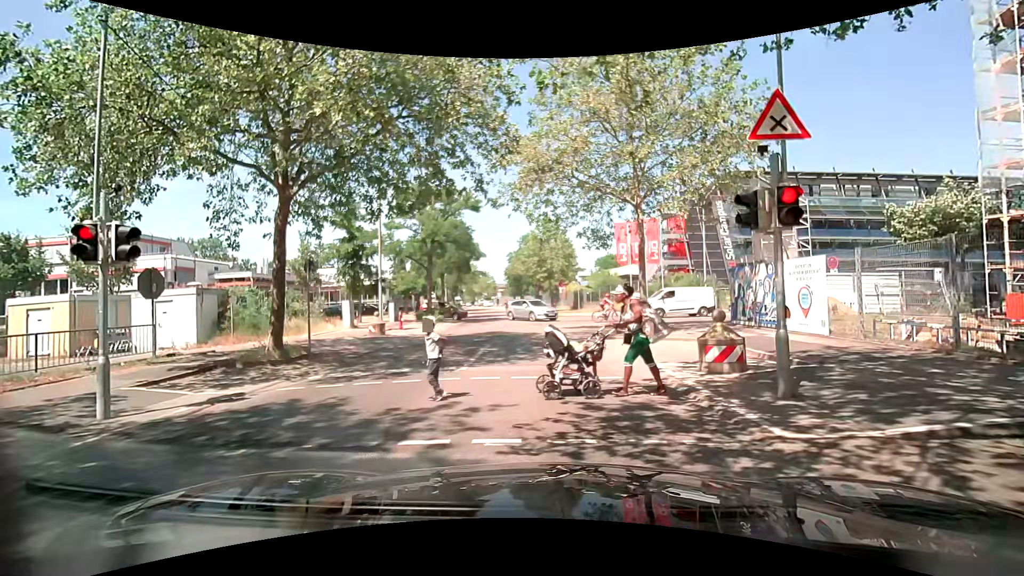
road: tertiary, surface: asphalt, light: Day
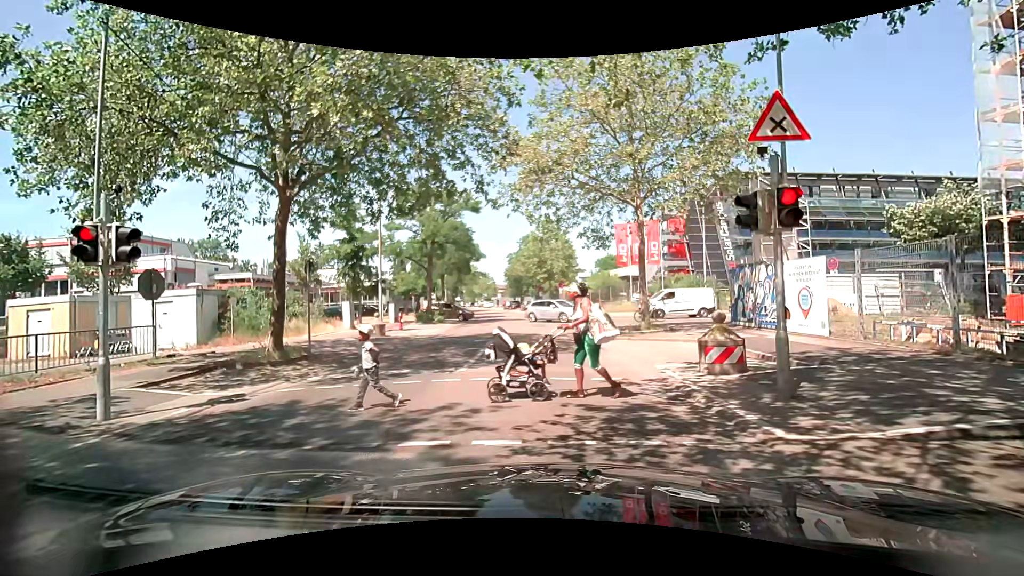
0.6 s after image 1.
(0.0, 0.0) m; 0°
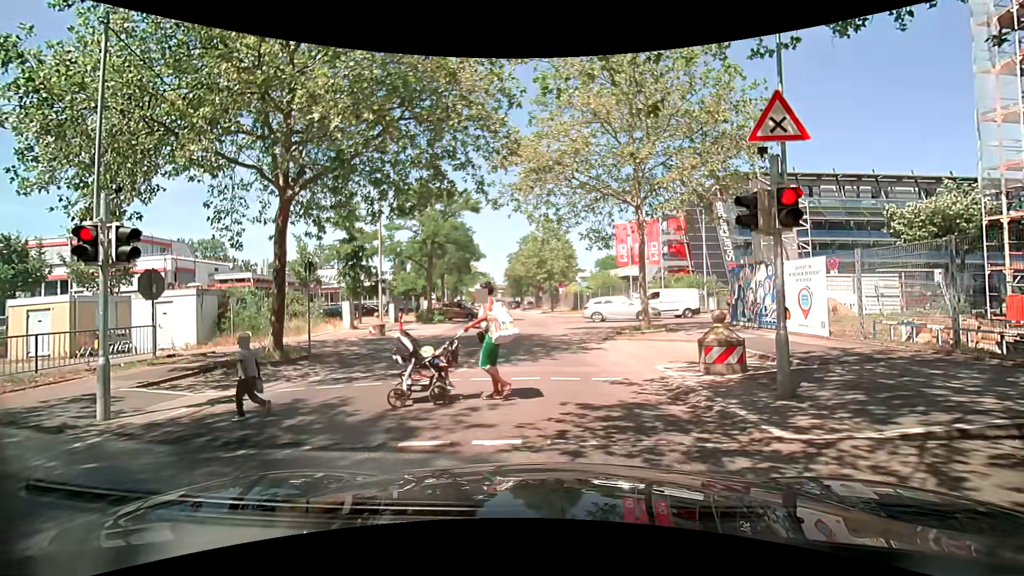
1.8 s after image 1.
(0.0, 0.0) m; 0°
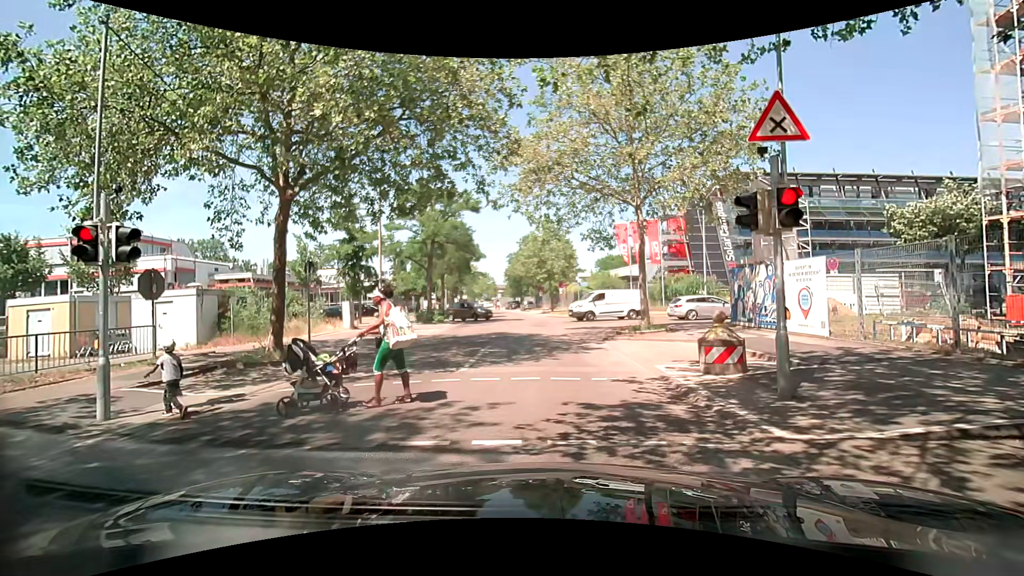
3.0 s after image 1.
(0.0, 0.0) m; 0°
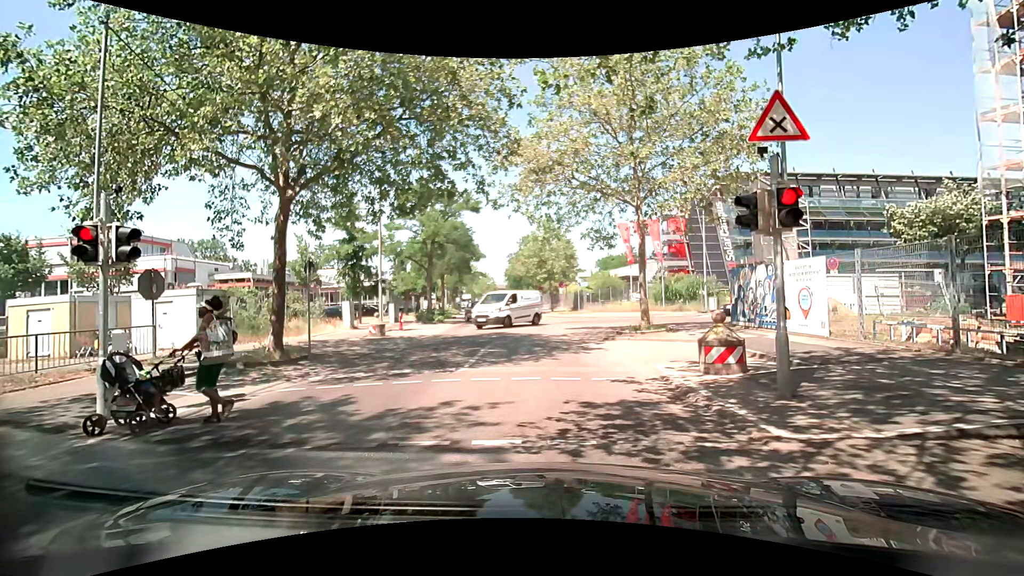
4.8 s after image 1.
(0.0, 0.0) m; 0°
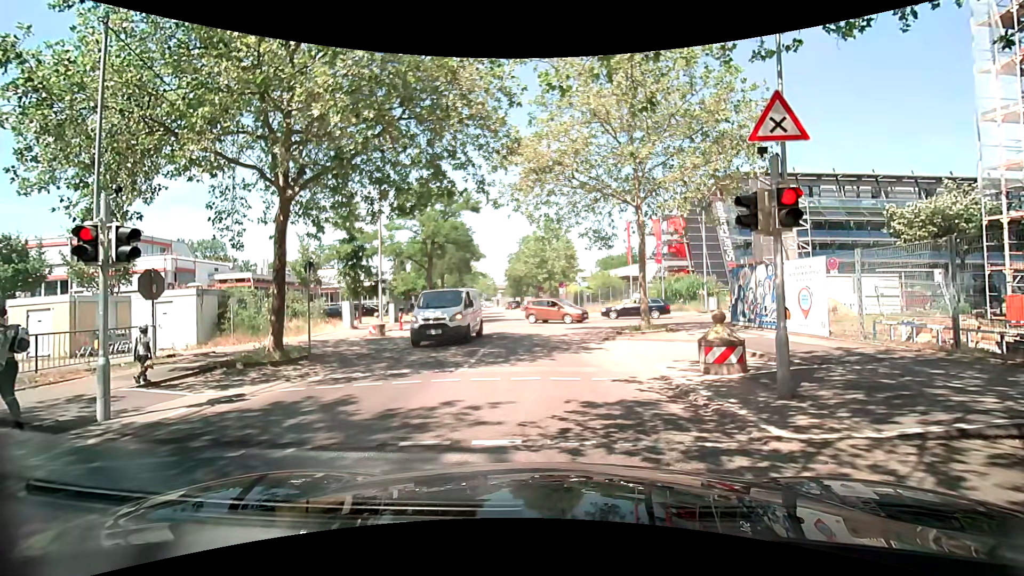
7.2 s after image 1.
(0.0, 0.0) m; 0°
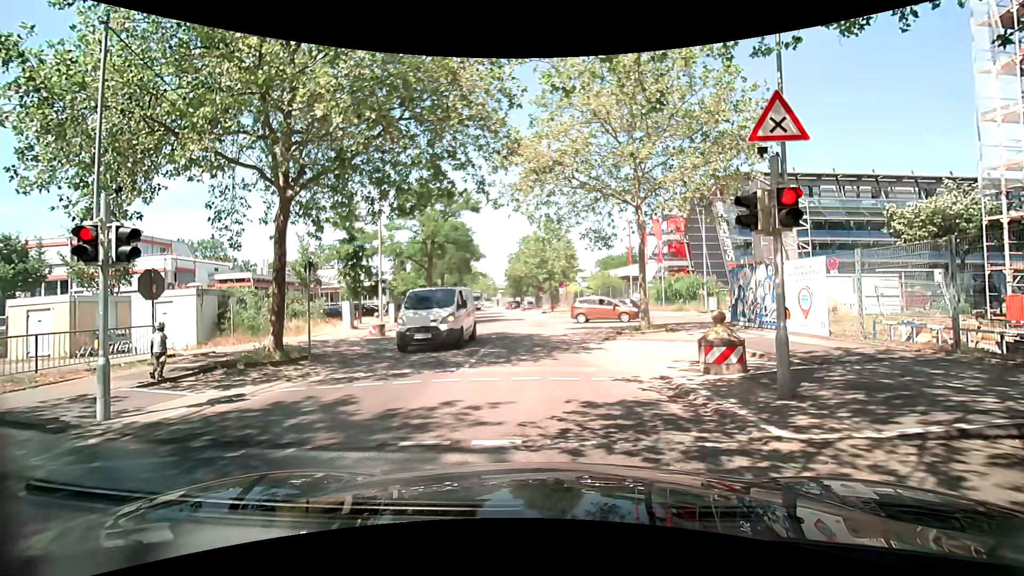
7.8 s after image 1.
(0.0, 0.0) m; 0°
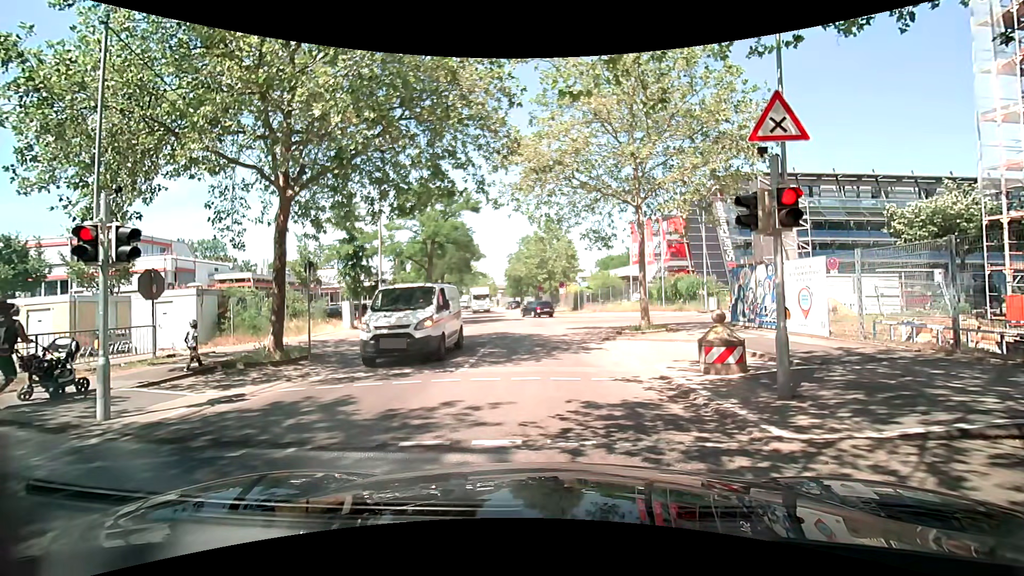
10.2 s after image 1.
(0.0, 0.0) m; 0°
